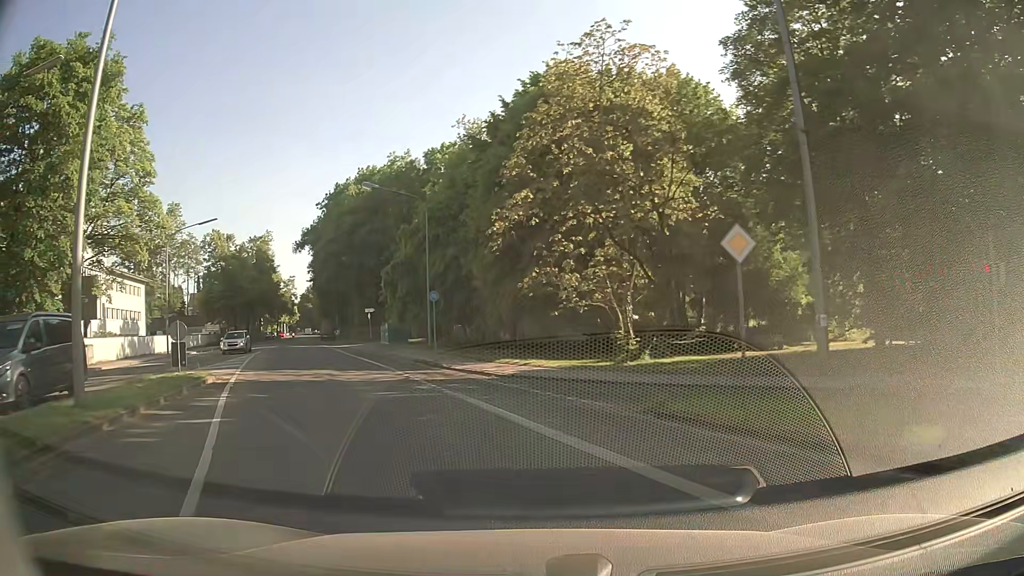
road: secondary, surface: asphalt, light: Day
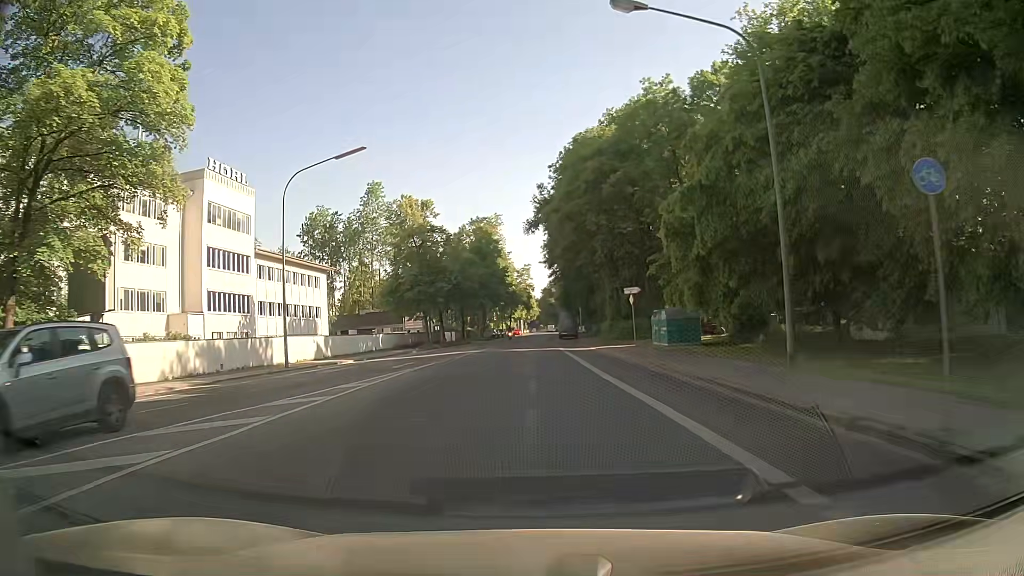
(-6.0, +22.1) m; -22°
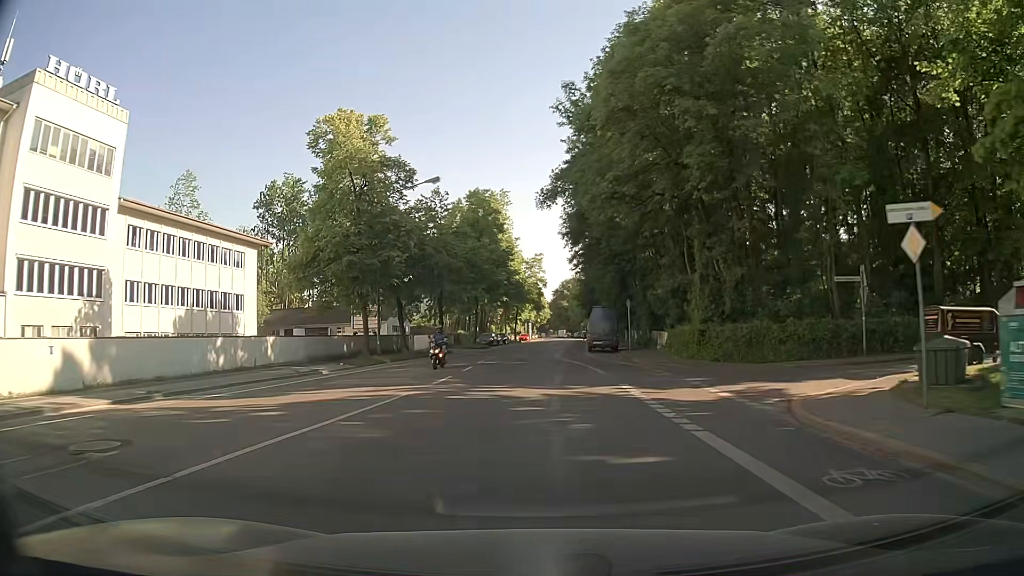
(-0.6, +26.6) m; -2°
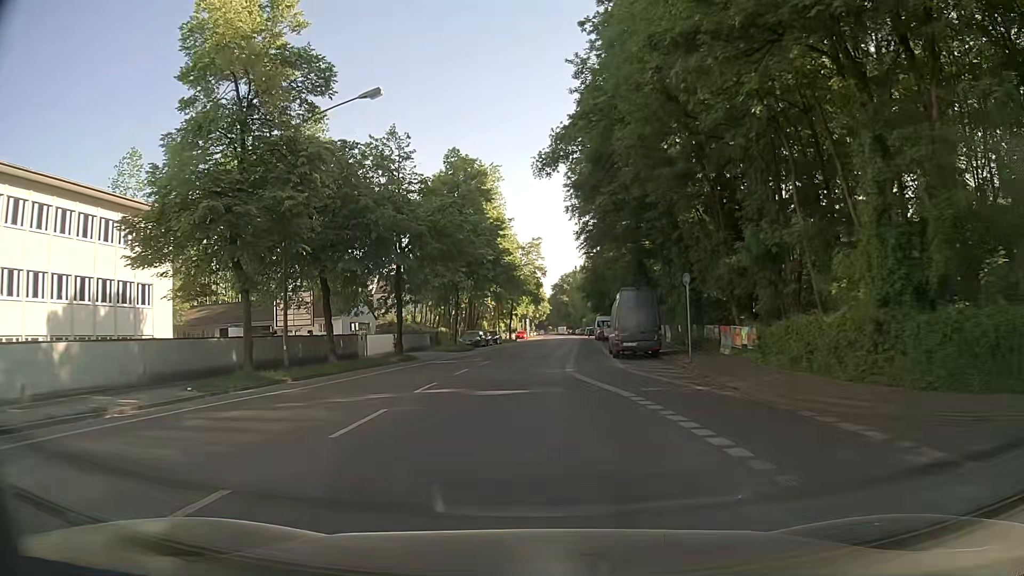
(+0.1, +15.4) m; +1°
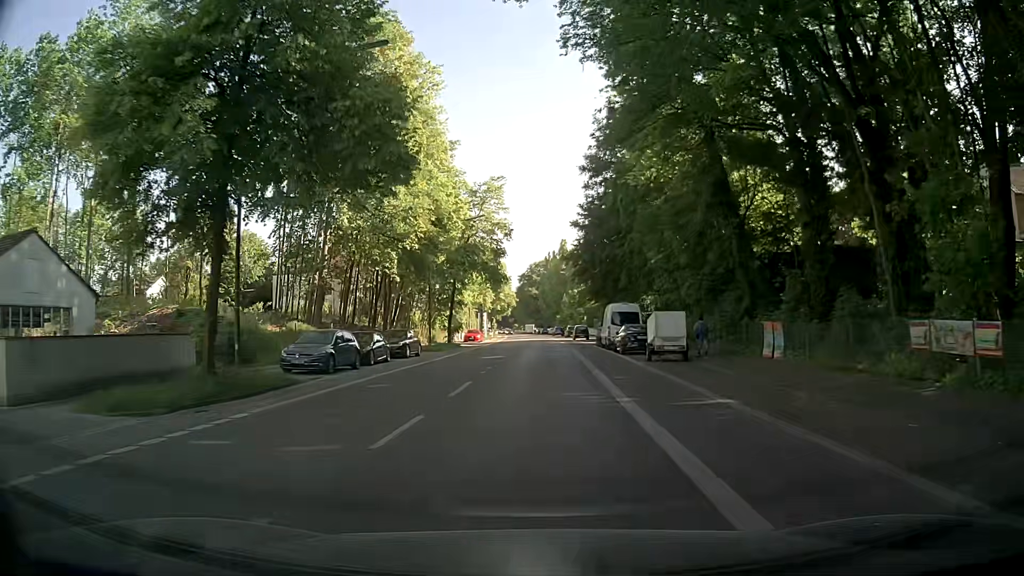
(+0.5, +36.7) m; +3°
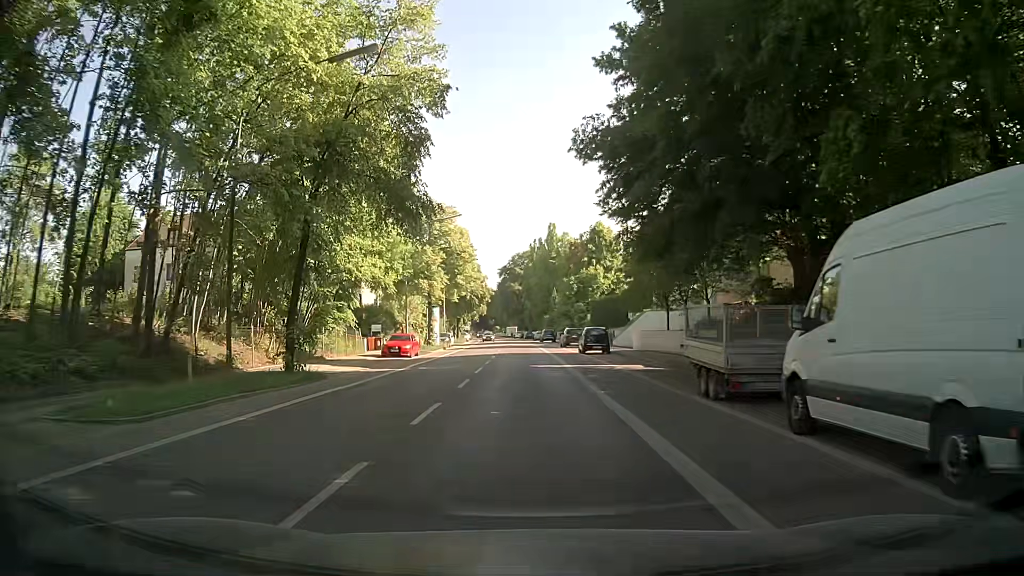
(+0.6, +33.5) m; +1°
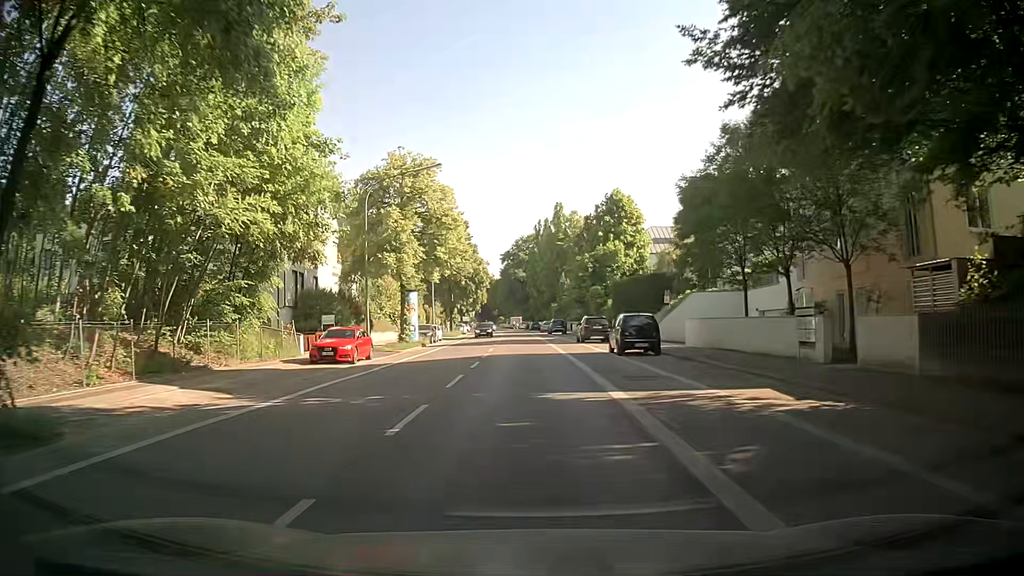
(-0.1, +14.4) m; -1°
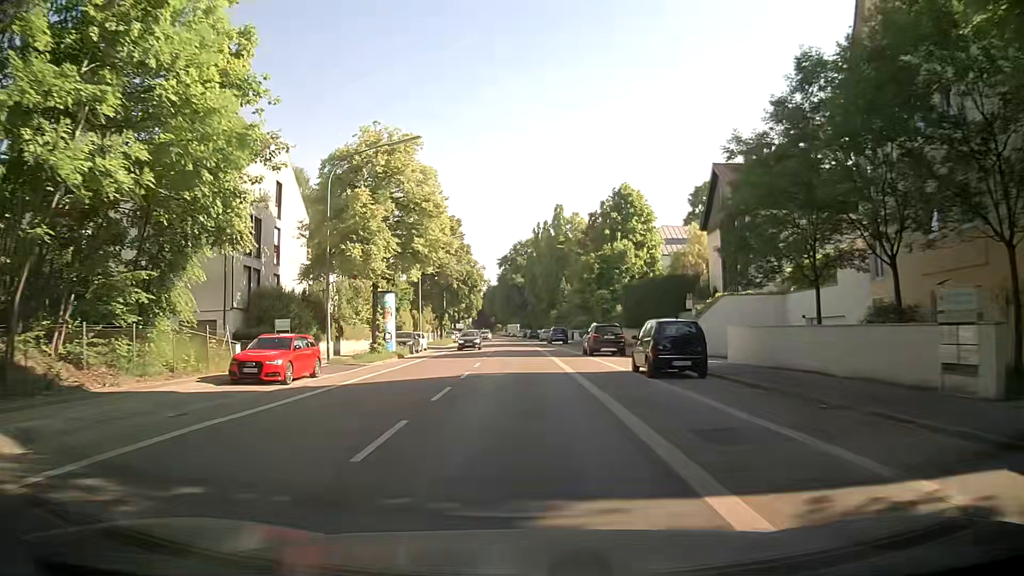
(0.0, +7.3) m; +1°
(0, +10) (0, +20) (0, +30) (-1, +40) (-1, +50) (-2, +60) (-2, +70) (-3, +80) (-4, +90) (-5, +100) m
